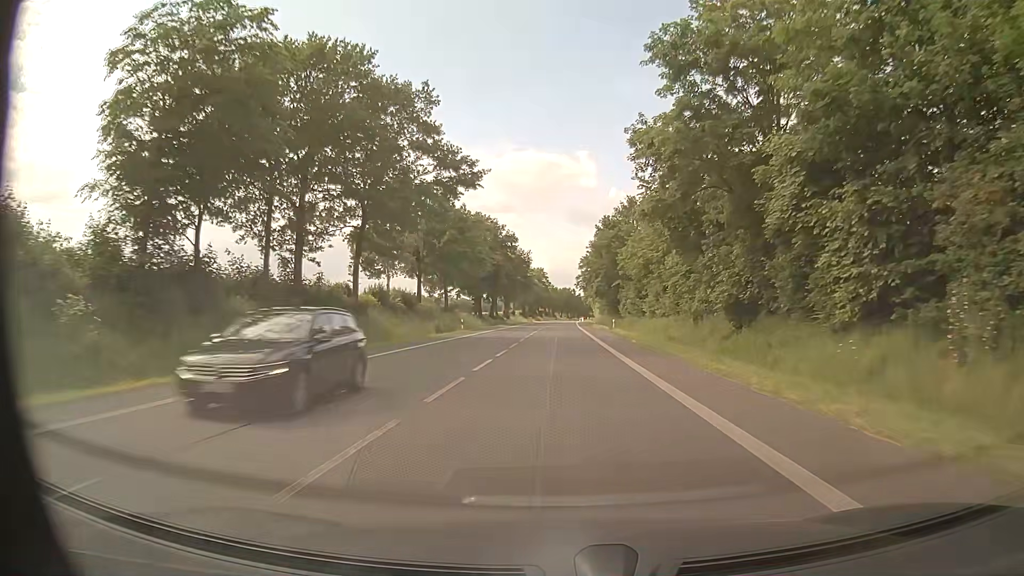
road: primary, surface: asphalt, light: Day
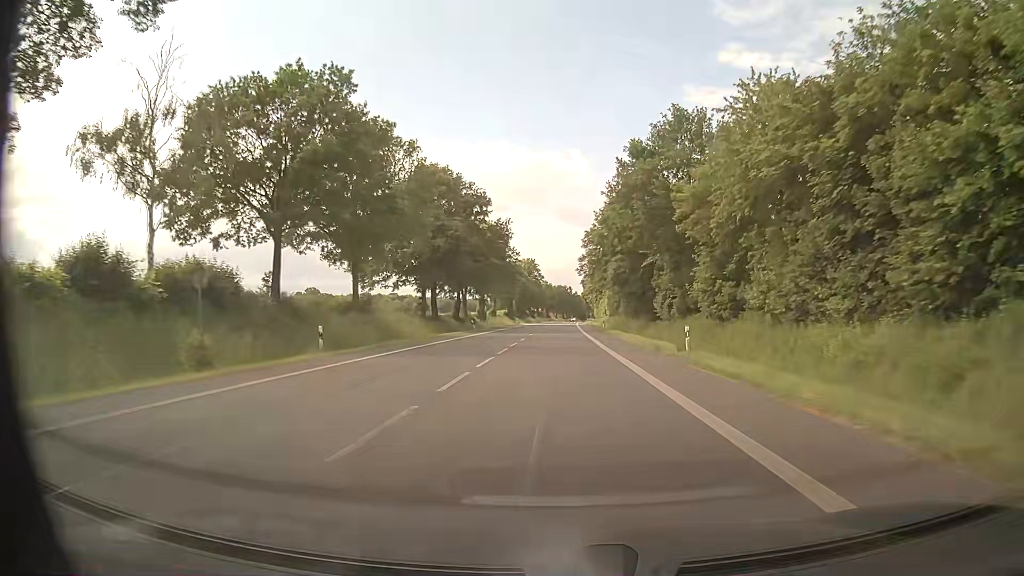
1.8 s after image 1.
(+0.1, +34.0) m; 0°
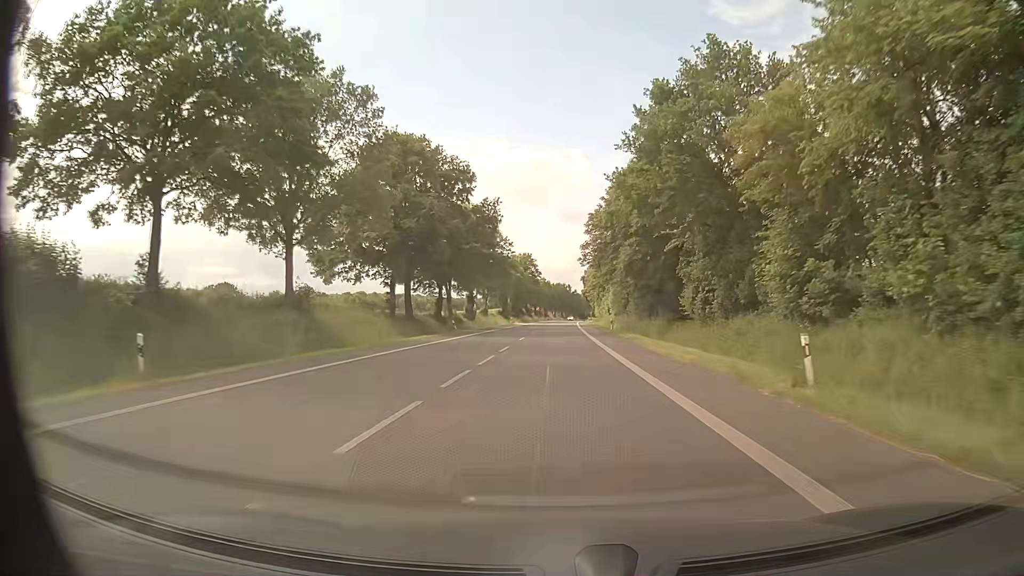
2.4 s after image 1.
(0.0, +11.3) m; 0°
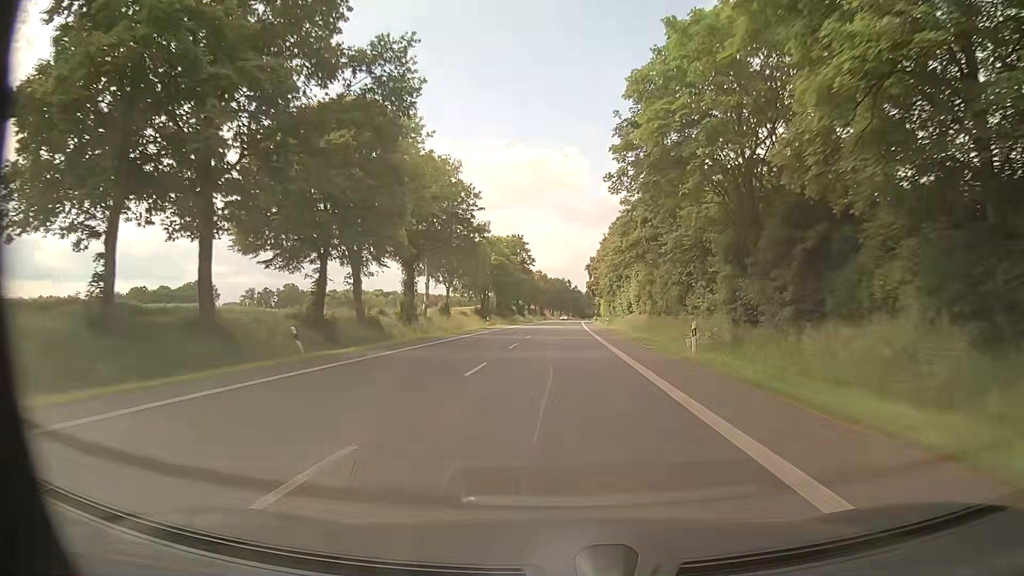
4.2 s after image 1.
(-0.1, +34.0) m; 0°
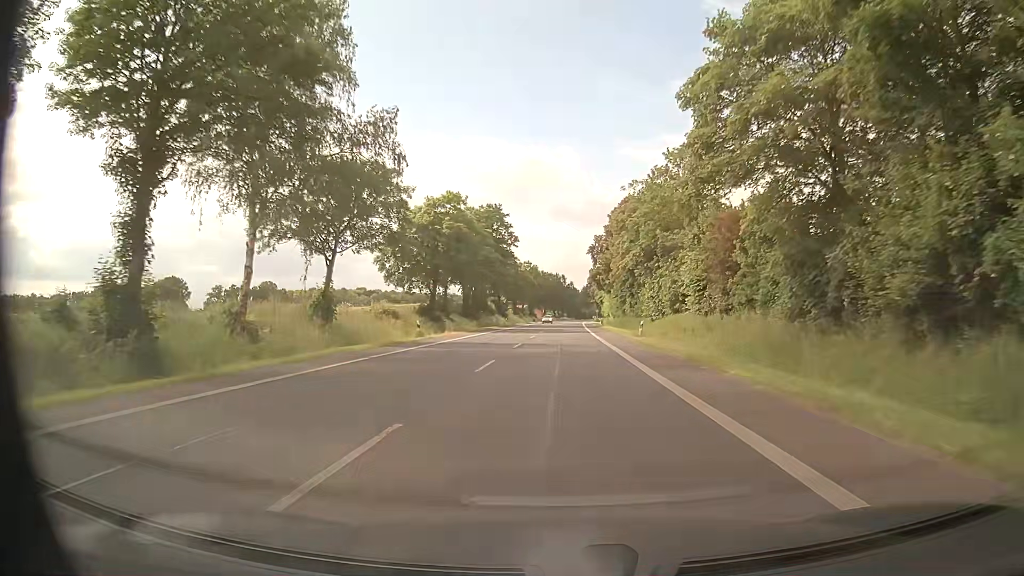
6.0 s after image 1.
(+0.1, +34.0) m; +1°
(0, +10) (0, +20) (0, +30) (0, +40) (0, +50) (+1, +60) (+1, +70) (+1, +80) (+1, +90) (+2, +100) m
